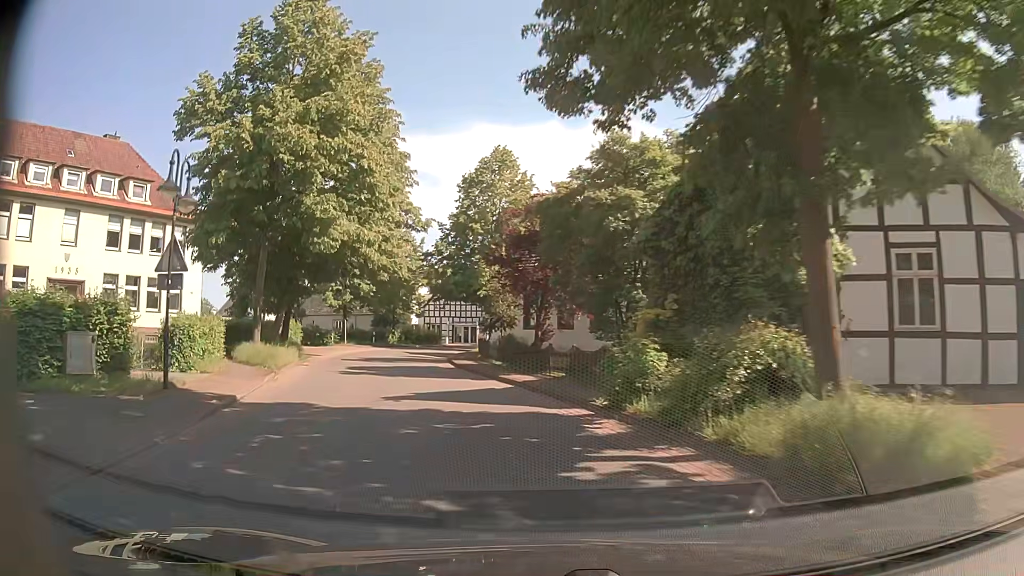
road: secondary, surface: asphalt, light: Day
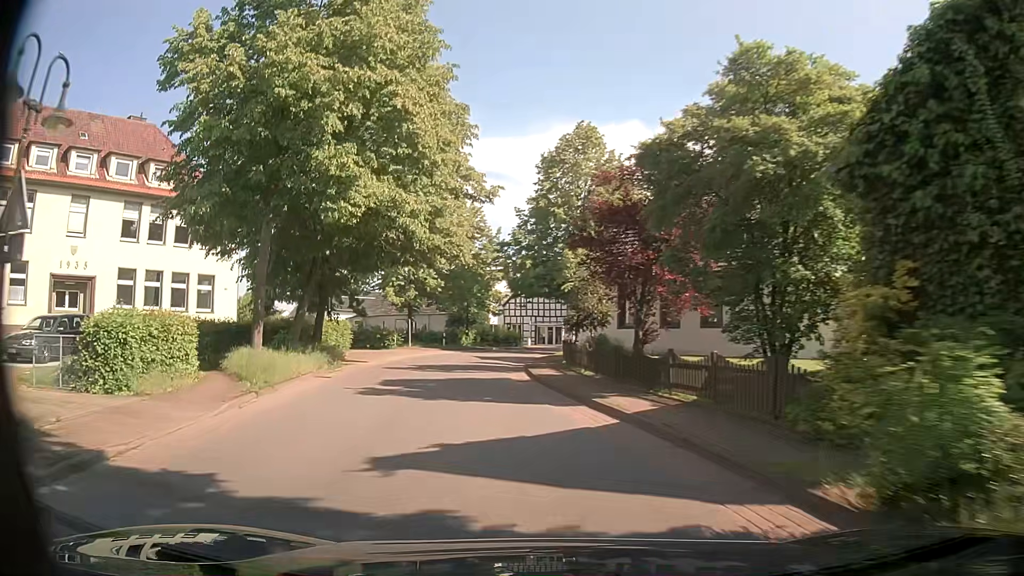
(-0.4, +7.0) m; -7°
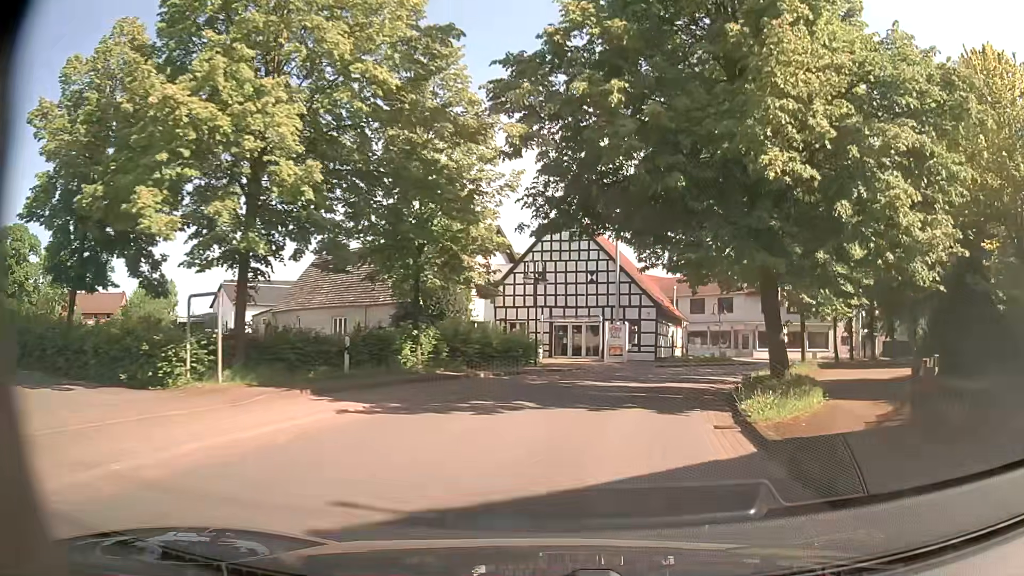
(-3.1, +33.2) m; +1°
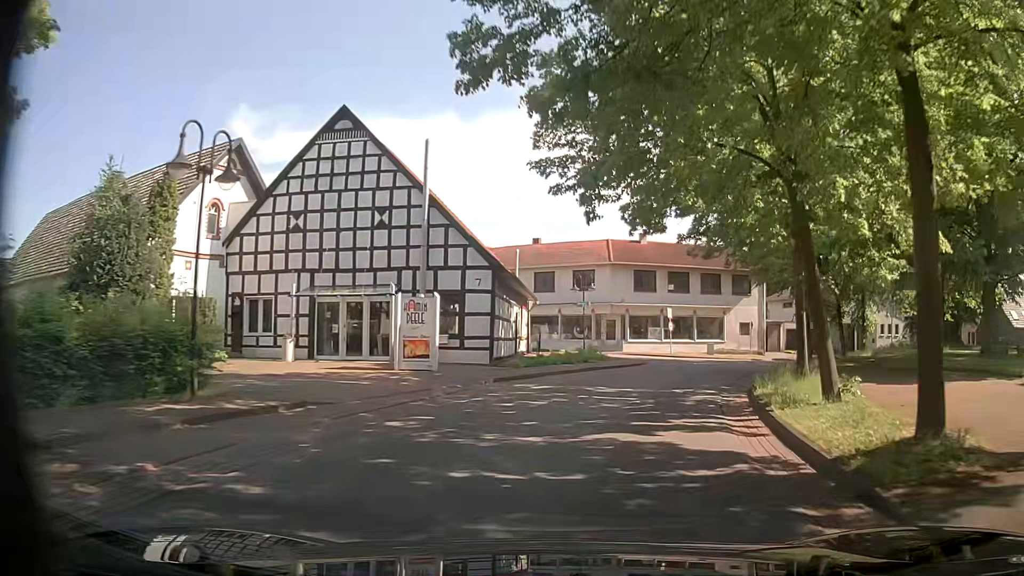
(+2.2, +18.5) m; +13°
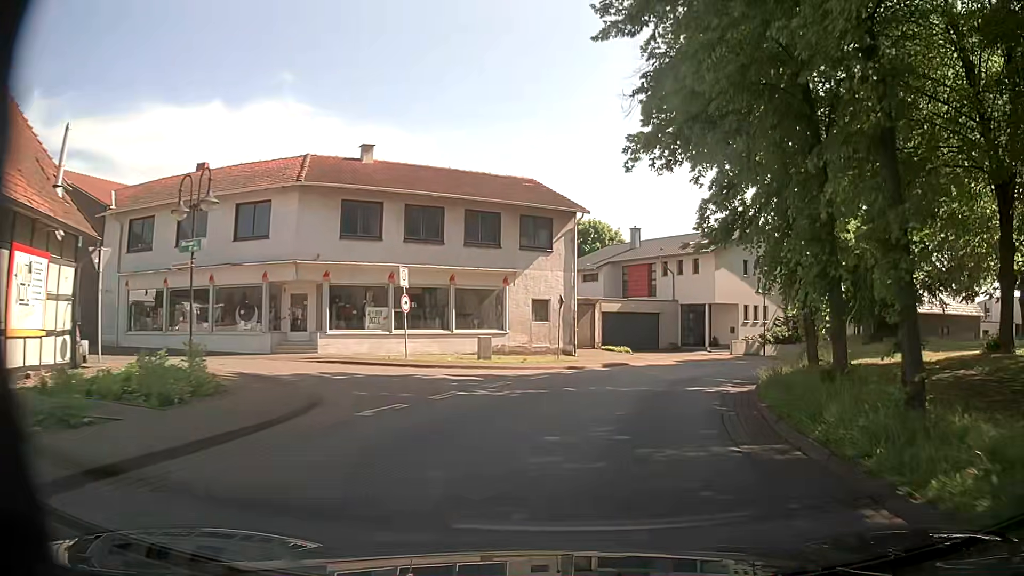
(+4.6, +22.9) m; +23°
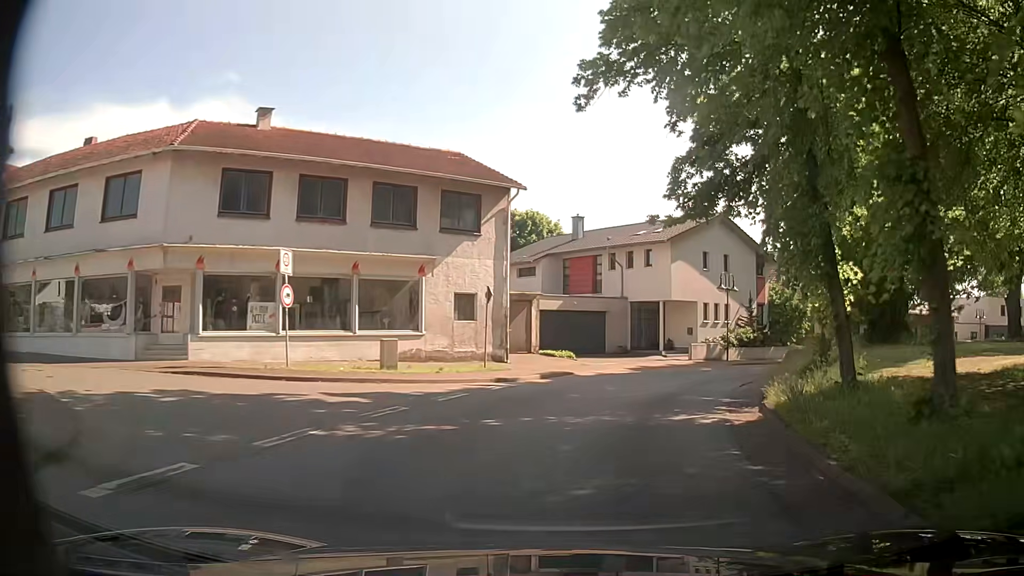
(+0.2, +5.6) m; +4°
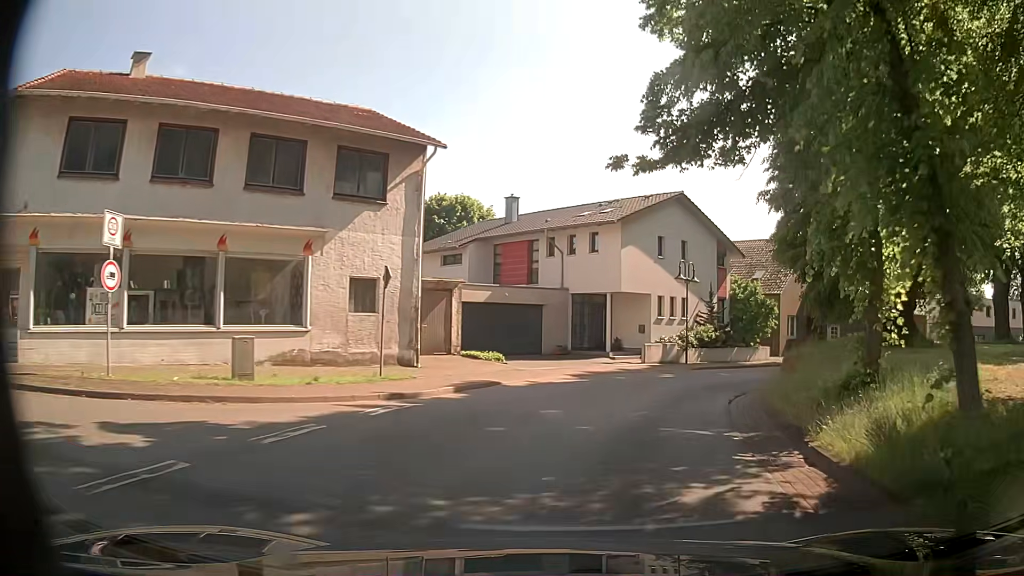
(+0.3, +5.6) m; +6°
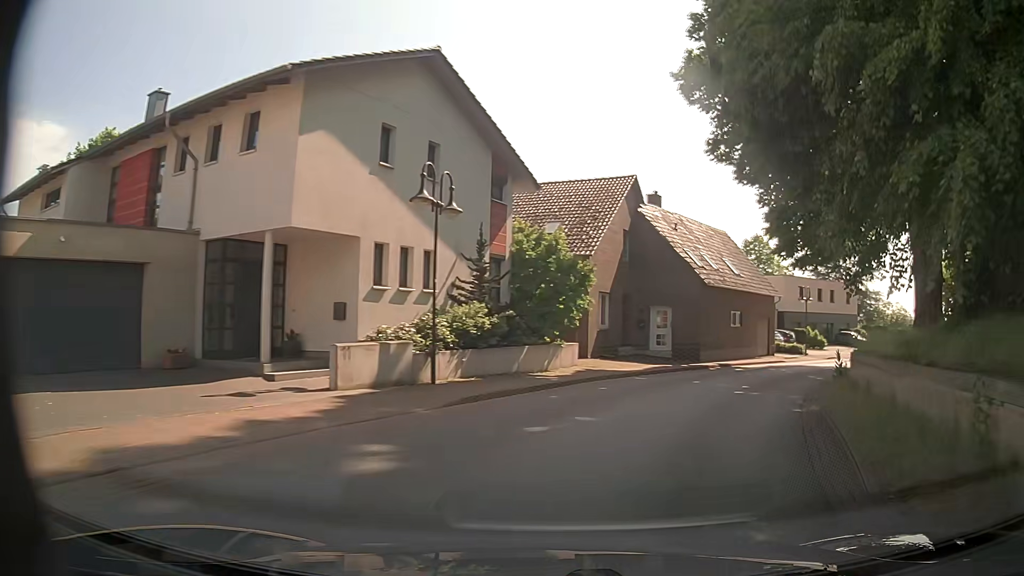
(+2.8, +16.5) m; +21°
(+2, +10) (+5, +19) (+11, +28) (+17, +35) (+24, +42) (+32, +48) (+40, +54) (+48, +60) (+53, +69) (+54, +79) m
